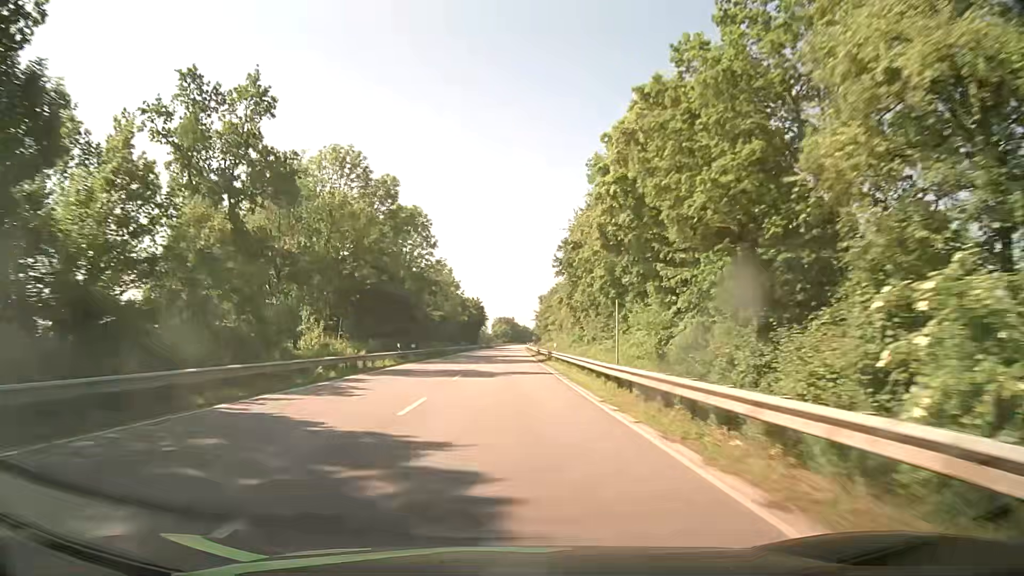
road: primary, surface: asphalt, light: Day
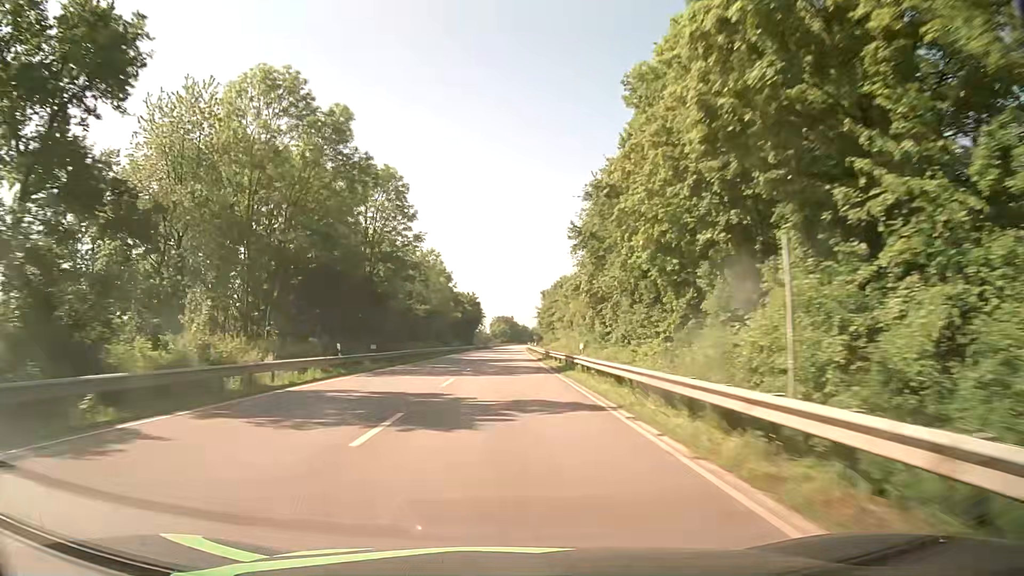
(+0.1, +15.8) m; 0°
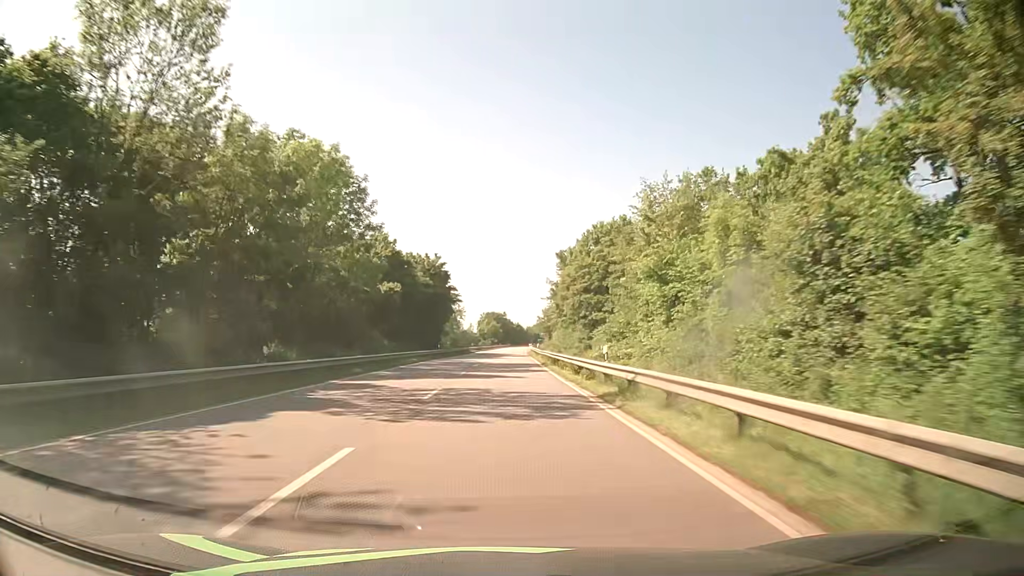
(+0.5, +63.2) m; +1°
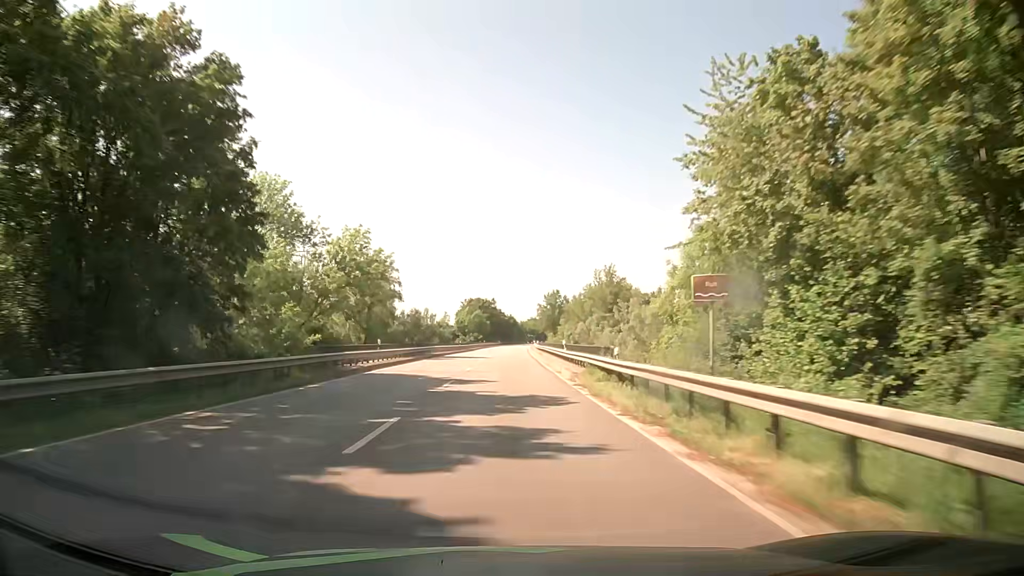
(+0.3, +79.0) m; +1°
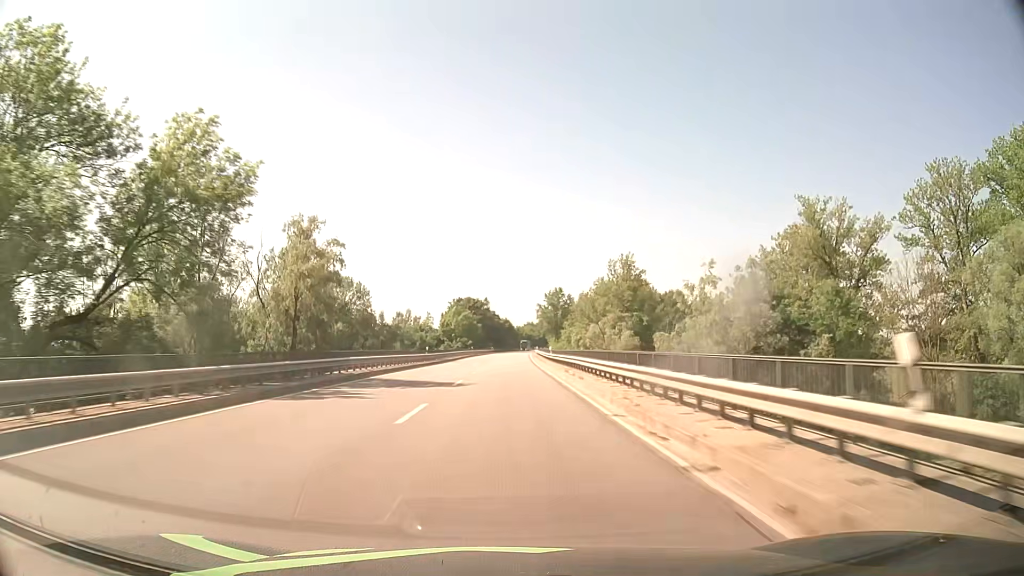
(0.0, +31.6) m; 0°
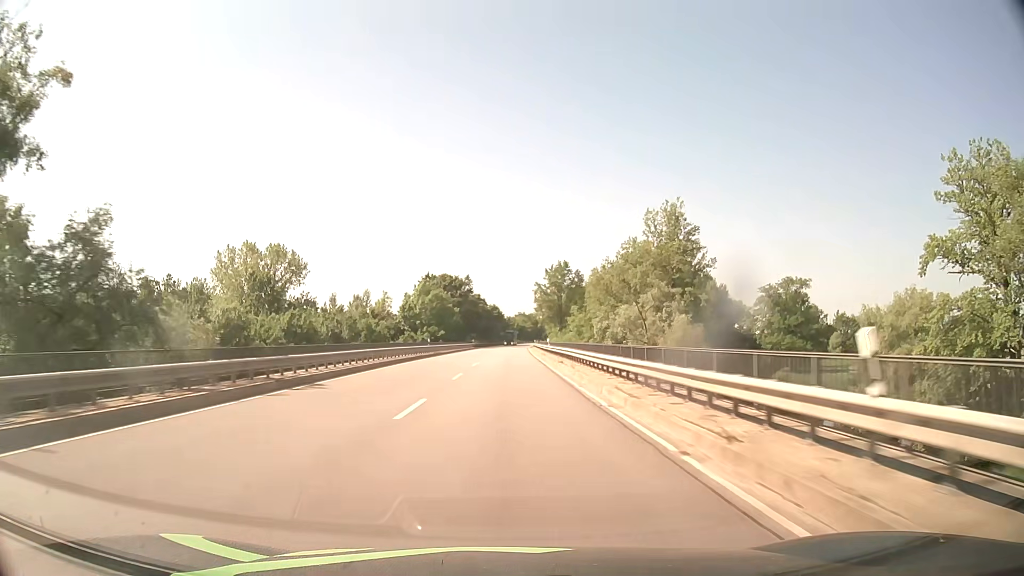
(+0.2, +47.4) m; +1°
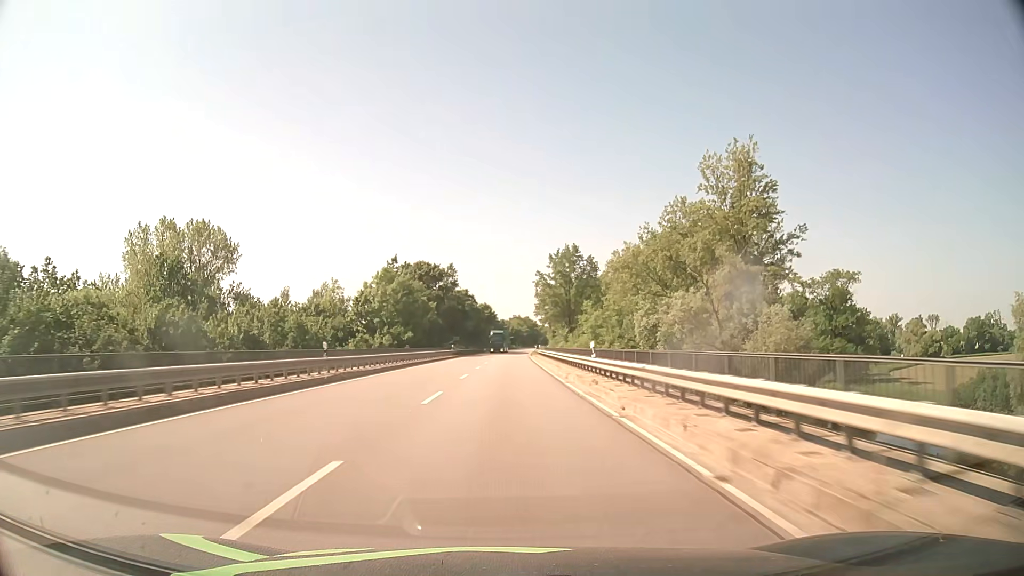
(+0.1, +31.7) m; 0°
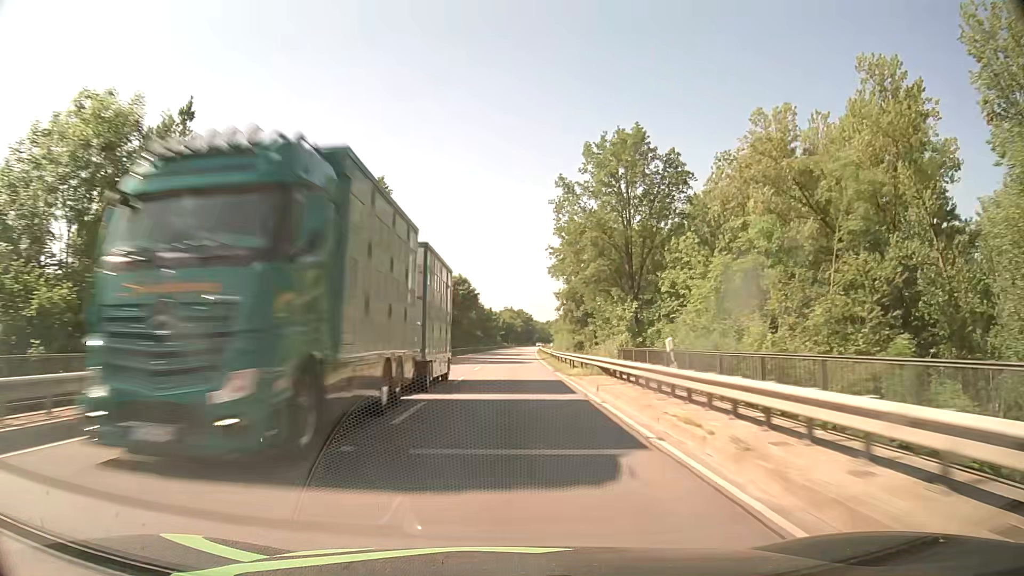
(+0.5, +63.3) m; +1°
(0, +10) (0, +20) (0, +30) (0, +40) (0, +50) (+1, +60) (+1, +70) (+1, +80) (+2, +90) (+2, +100) m
